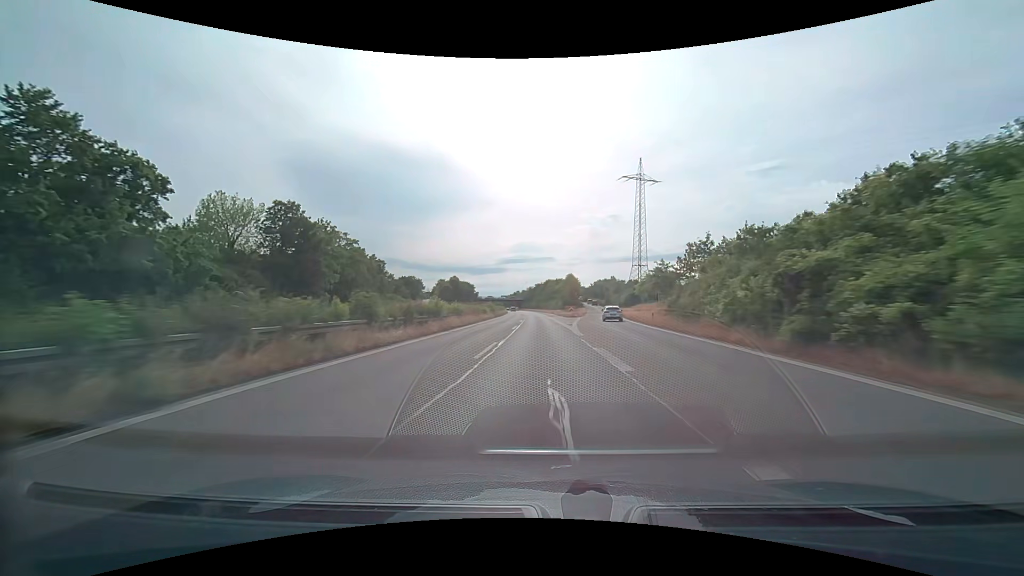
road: trunk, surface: asphalt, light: Day
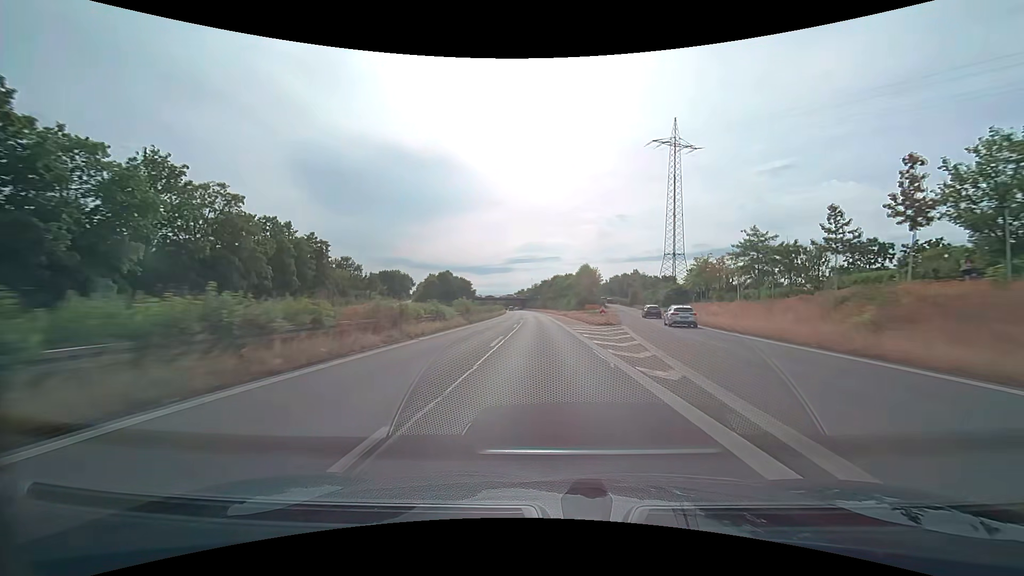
(-0.1, +31.6) m; -1°
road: trunk_link
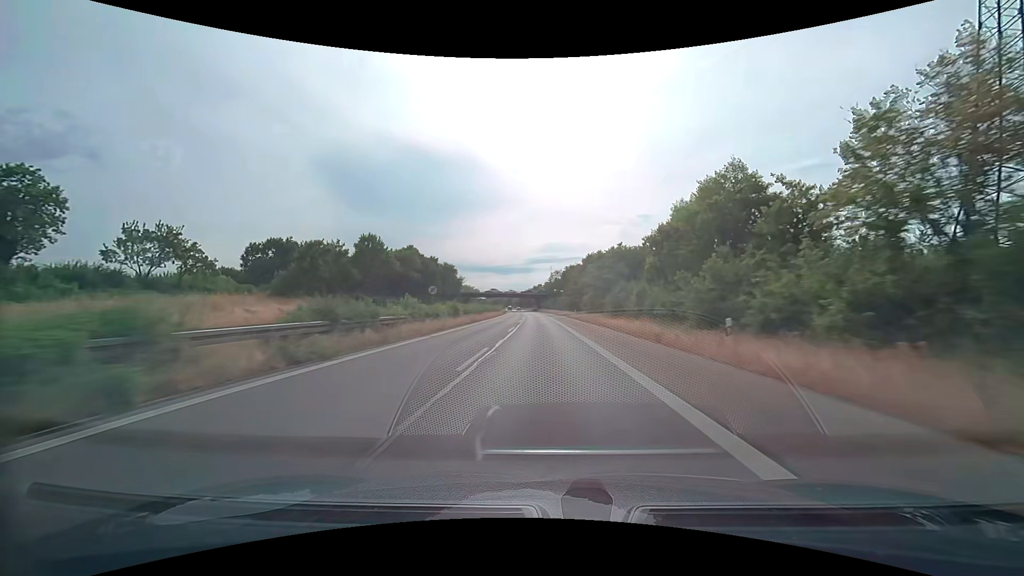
(-1.5, +79.0) m; -2°
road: trunk
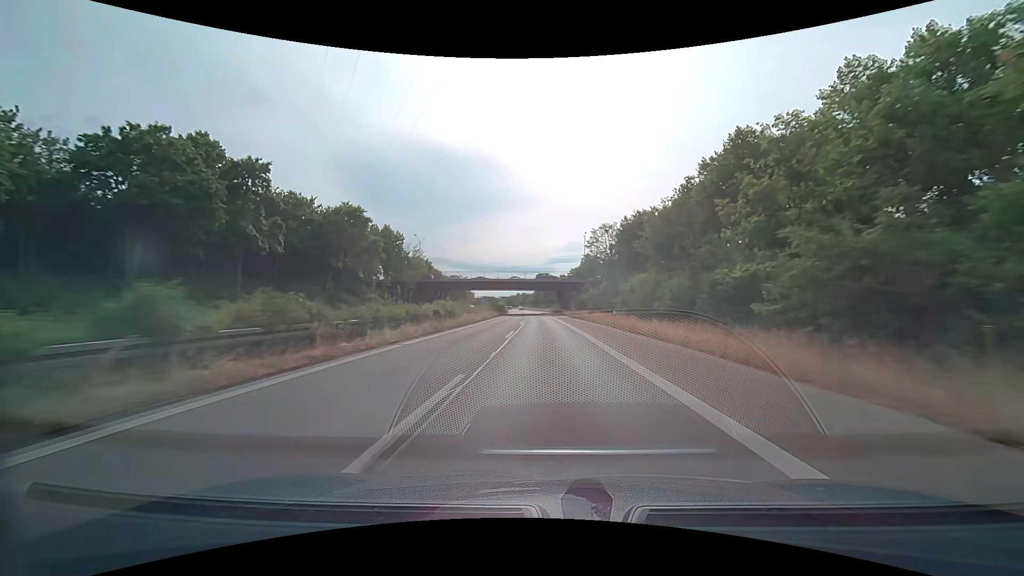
(-1.7, +78.9) m; -2°
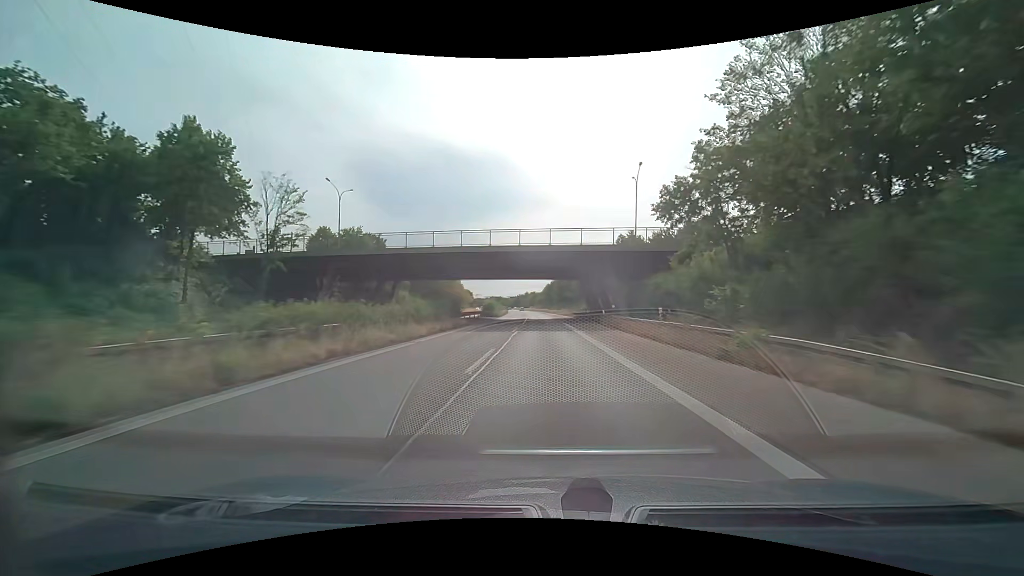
(-0.5, +47.4) m; -1°
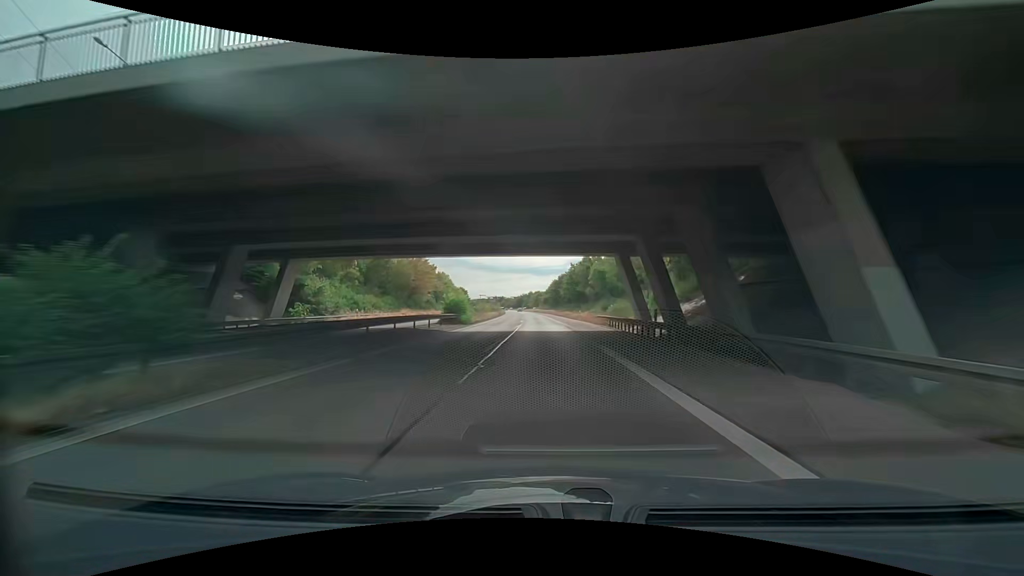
(-0.2, +31.6) m; -1°
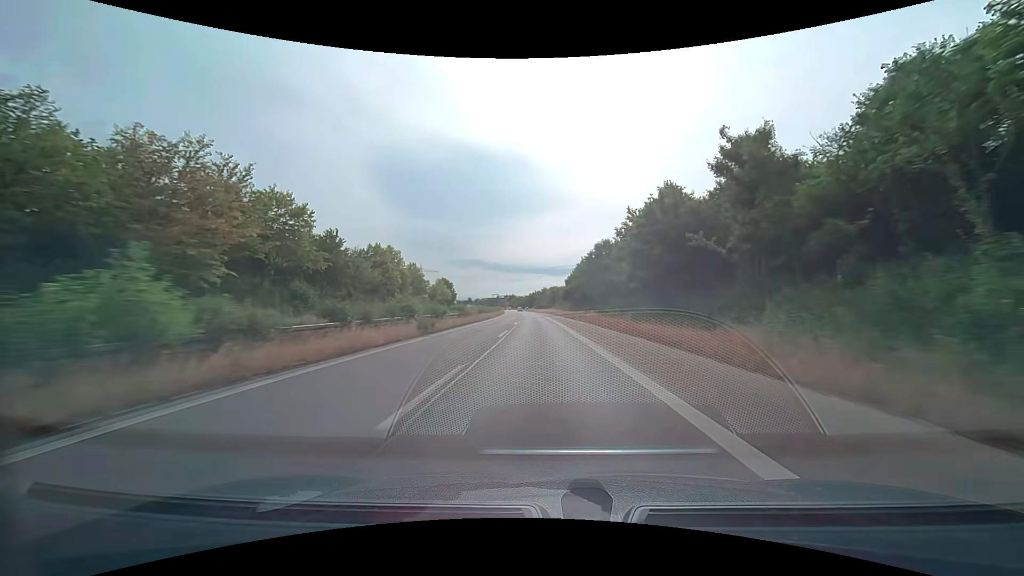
(-1.0, +63.2) m; -2°
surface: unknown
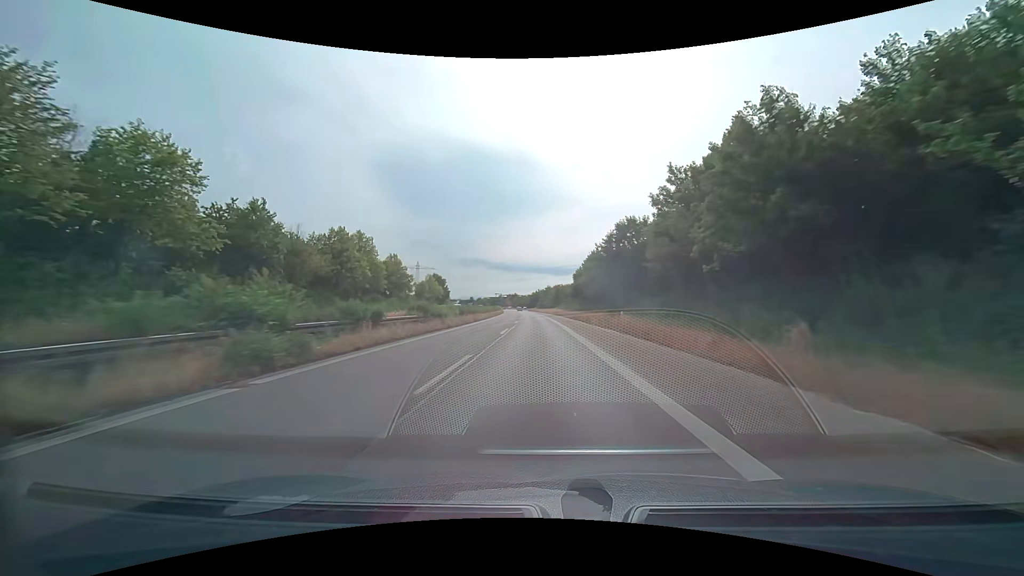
(-0.1, +15.8) m; 0°
(0, +10) (0, +20) (0, +30) (-1, +40) (-1, +50) (-1, +60) (-1, +70) (-2, +80) (-2, +90) (-3, +100) m
